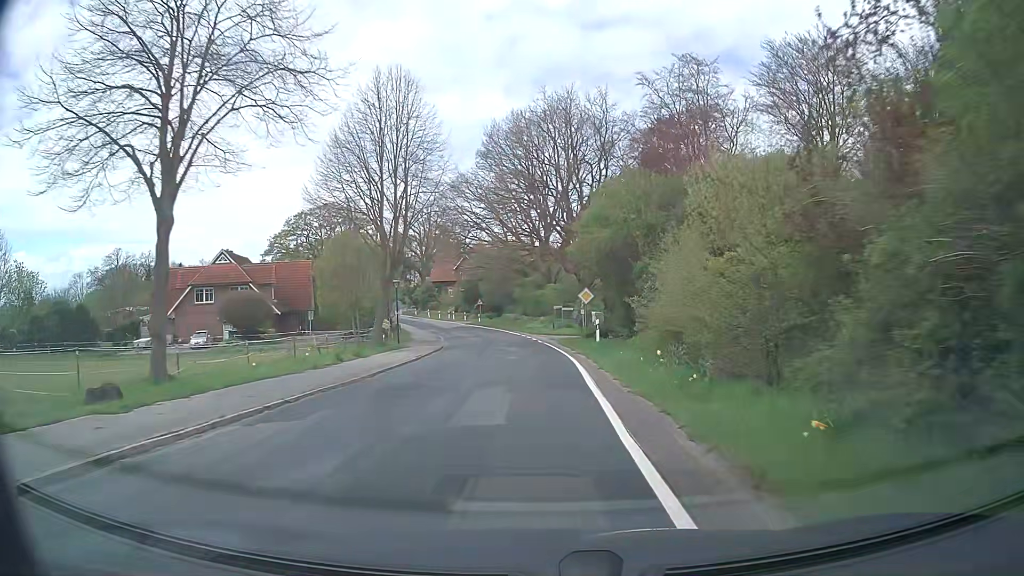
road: secondary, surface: asphalt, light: Day
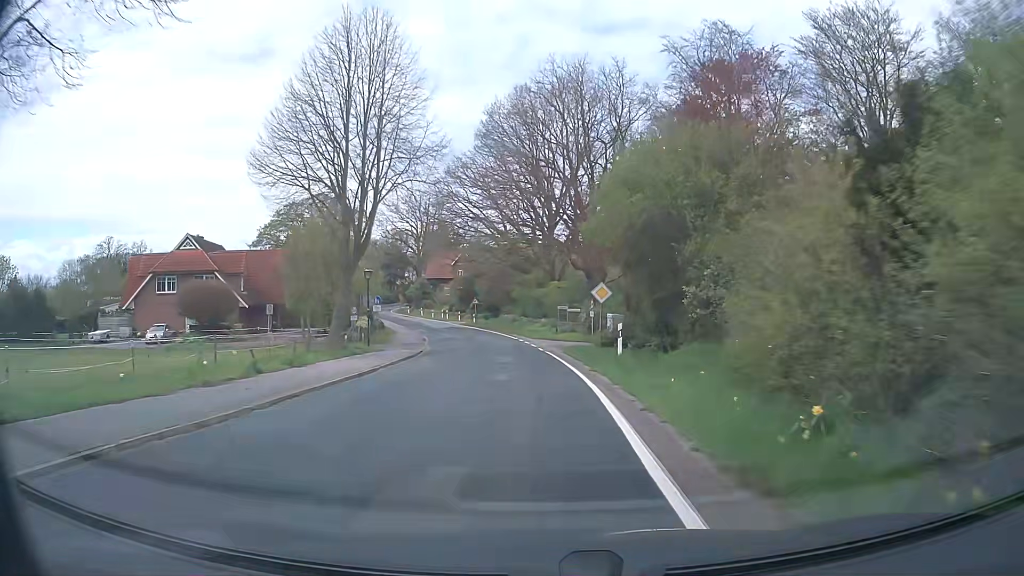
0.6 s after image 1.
(0.0, +7.7) m; 0°
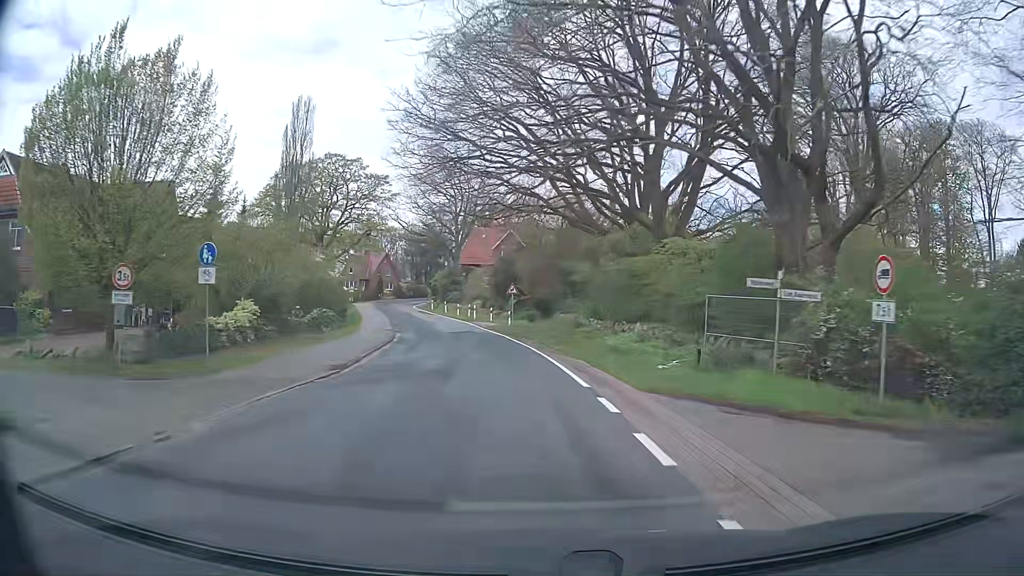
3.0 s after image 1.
(-1.0, +30.6) m; -4°
(0, +10) (-1, +20) (-3, +30) (-5, +40) (-7, +49) (-10, +59) (-13, +69) (-16, +78) (-19, +88) (-21, +97) m
